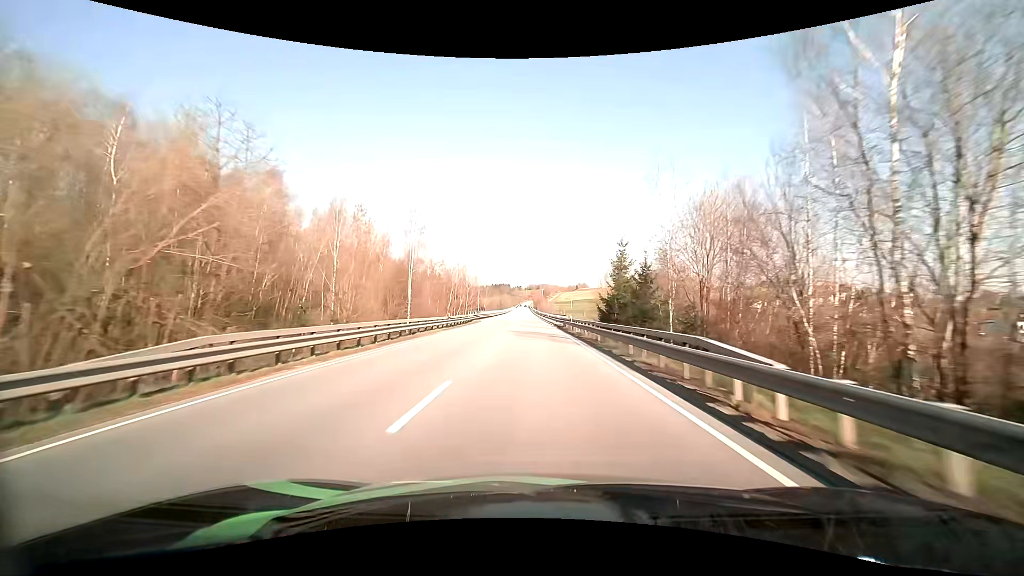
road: primary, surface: asphalt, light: Day
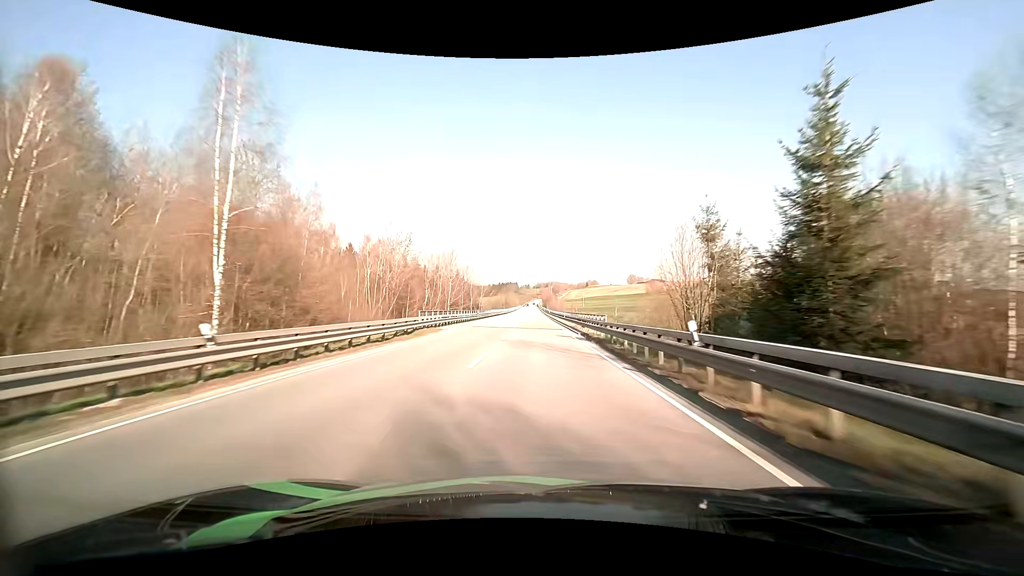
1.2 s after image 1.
(-0.3, +29.3) m; -1°
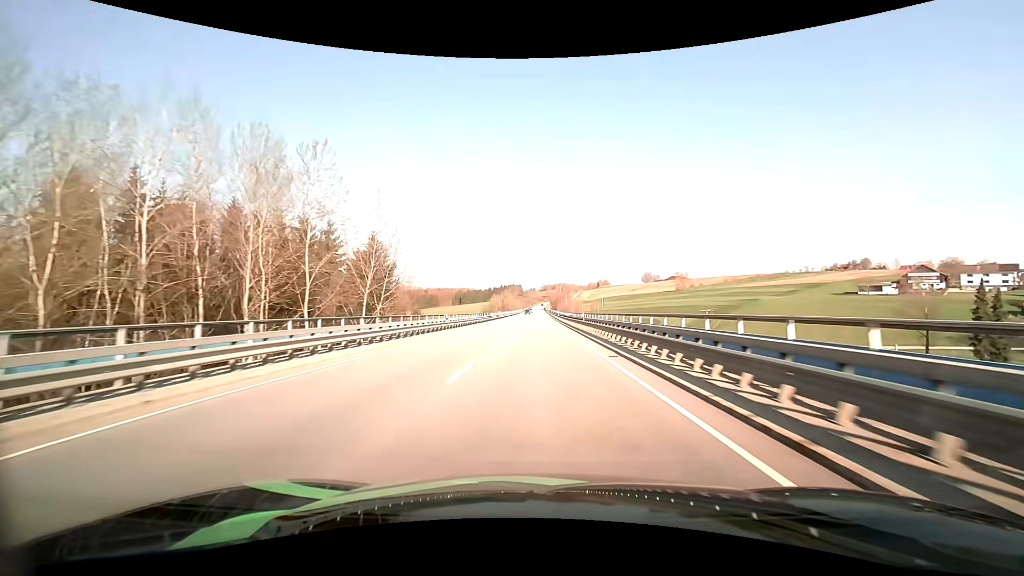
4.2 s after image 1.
(-0.7, +73.6) m; -1°
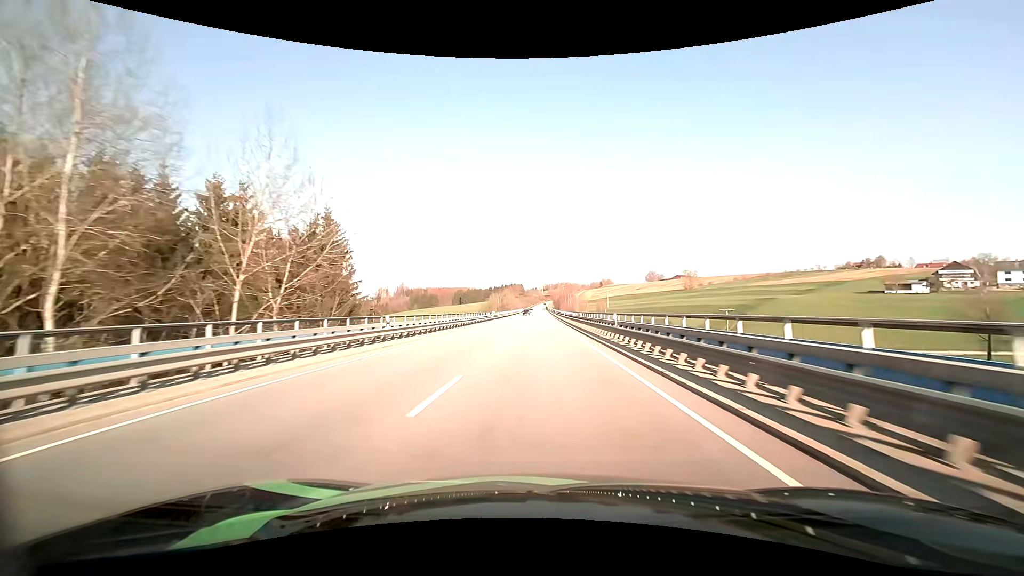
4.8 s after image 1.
(0.0, +14.8) m; 0°
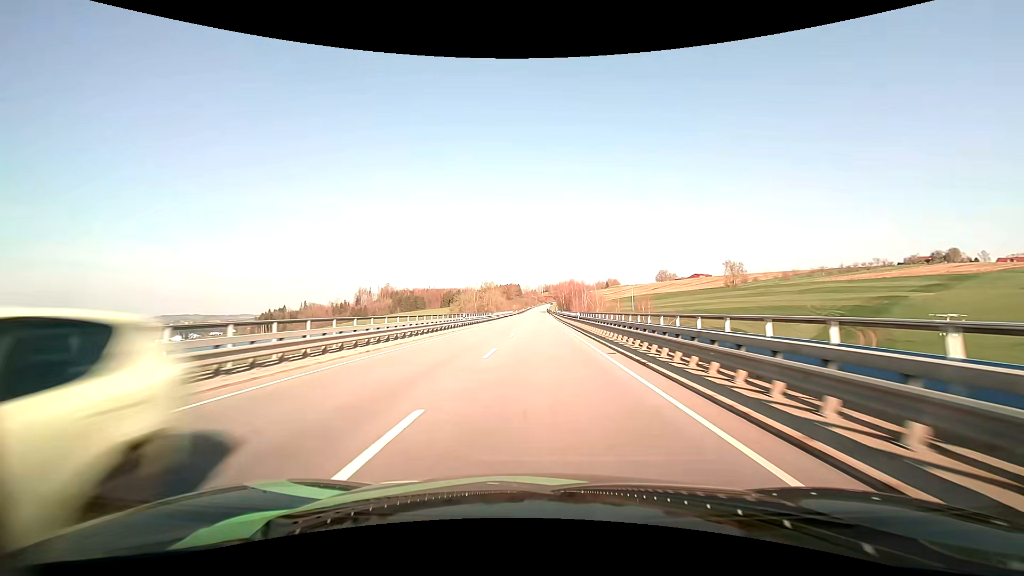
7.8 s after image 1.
(+0.3, +74.6) m; 0°
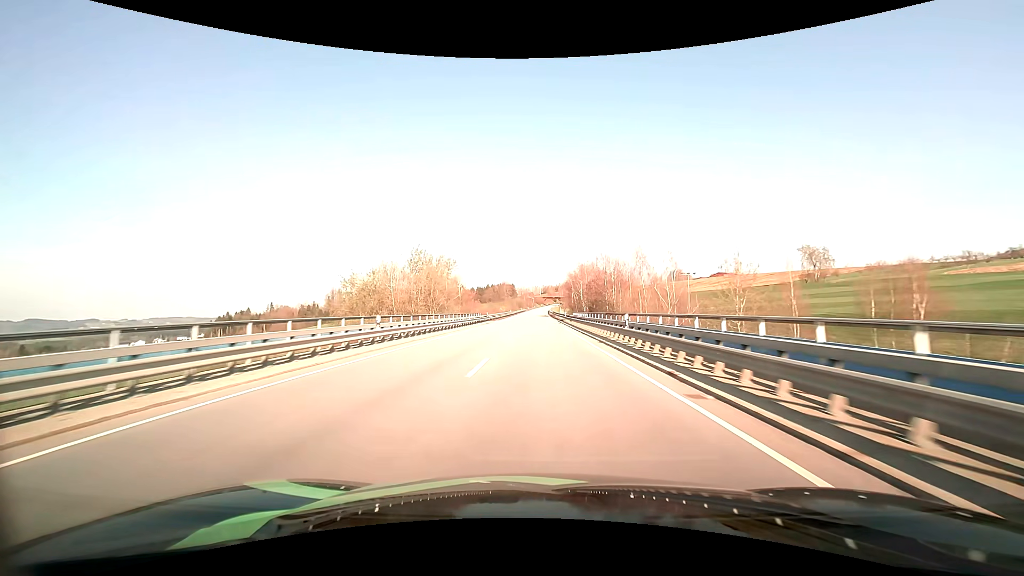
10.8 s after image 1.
(-0.1, +76.3) m; 0°
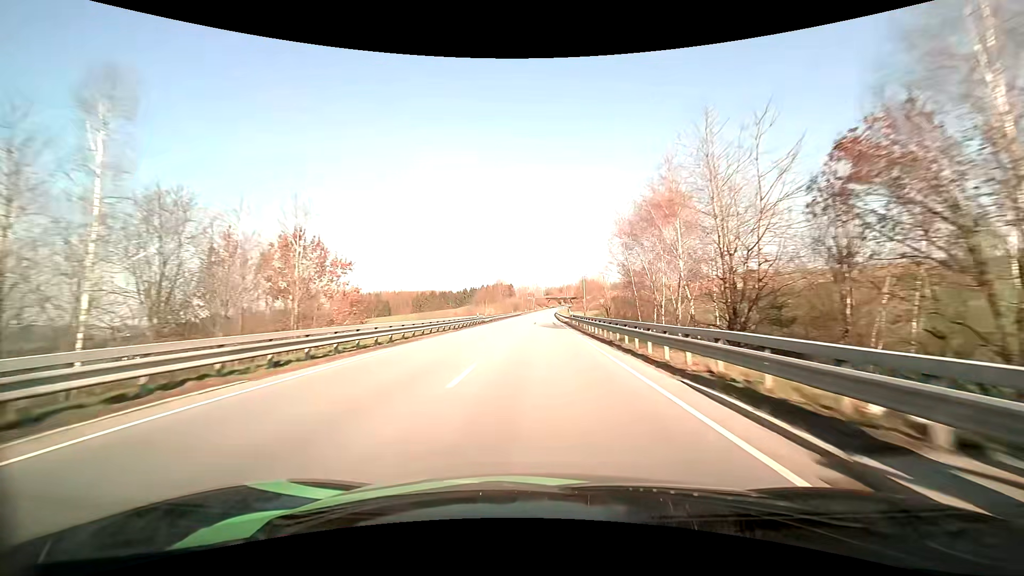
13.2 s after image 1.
(0.0, +62.1) m; 0°
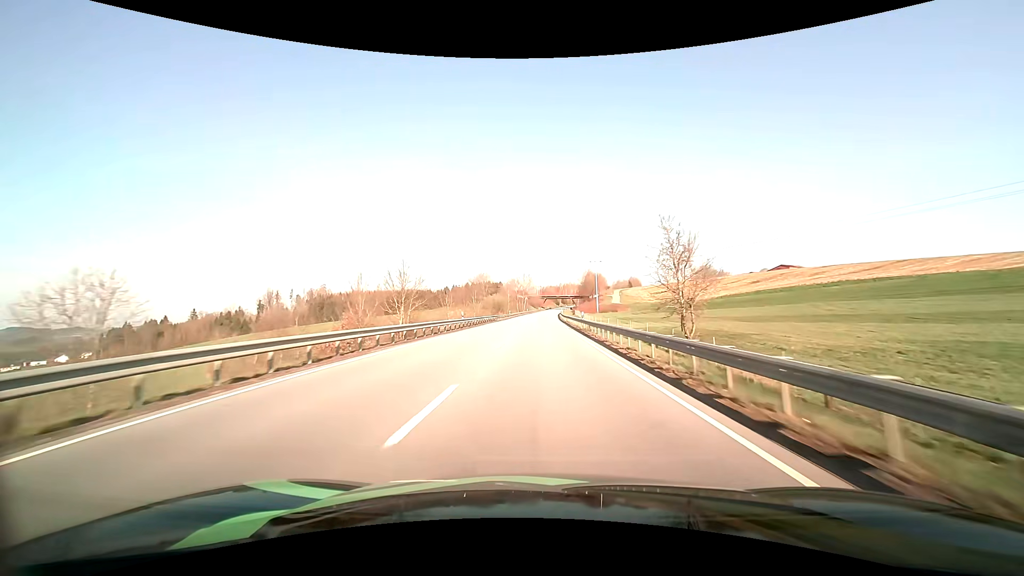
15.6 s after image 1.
(+0.1, +62.9) m; +1°
(0, +10) (0, +20) (0, +30) (0, +40) (0, +50) (0, +60) (+1, +70) (+1, +80) (+1, +90) (+1, +100) m
